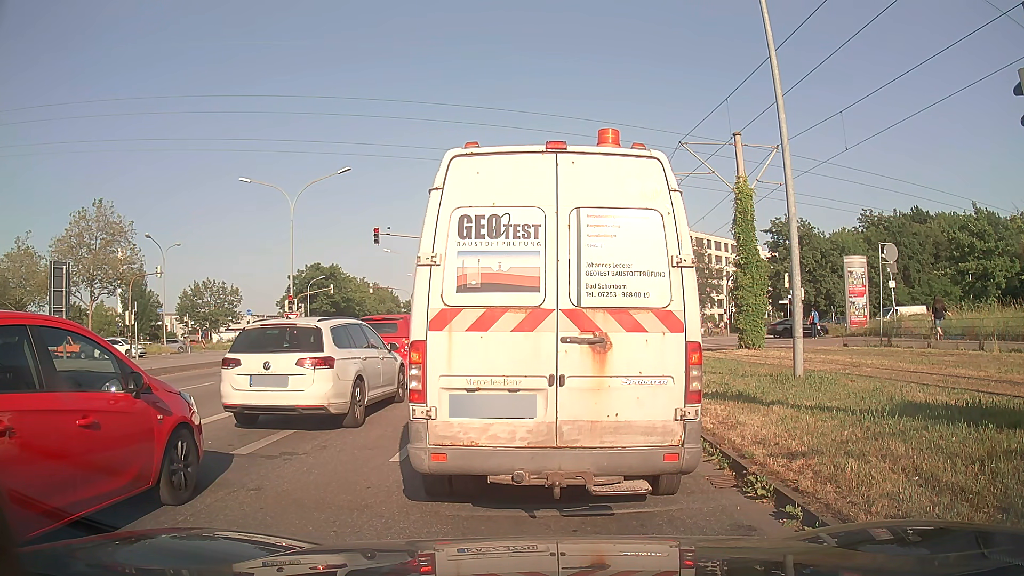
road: tertiary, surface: asphalt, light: Day
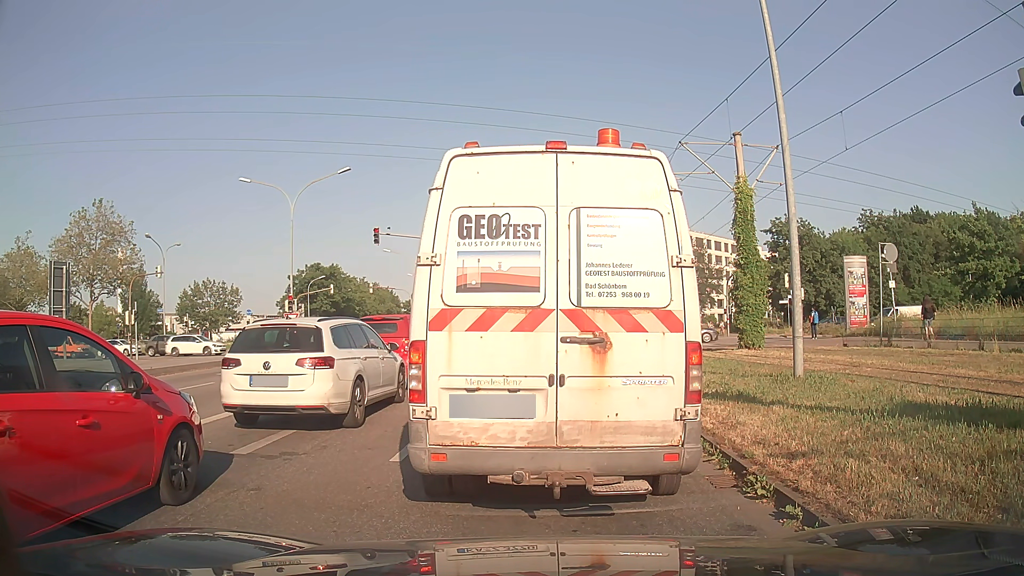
(0.0, 0.0) m; 0°
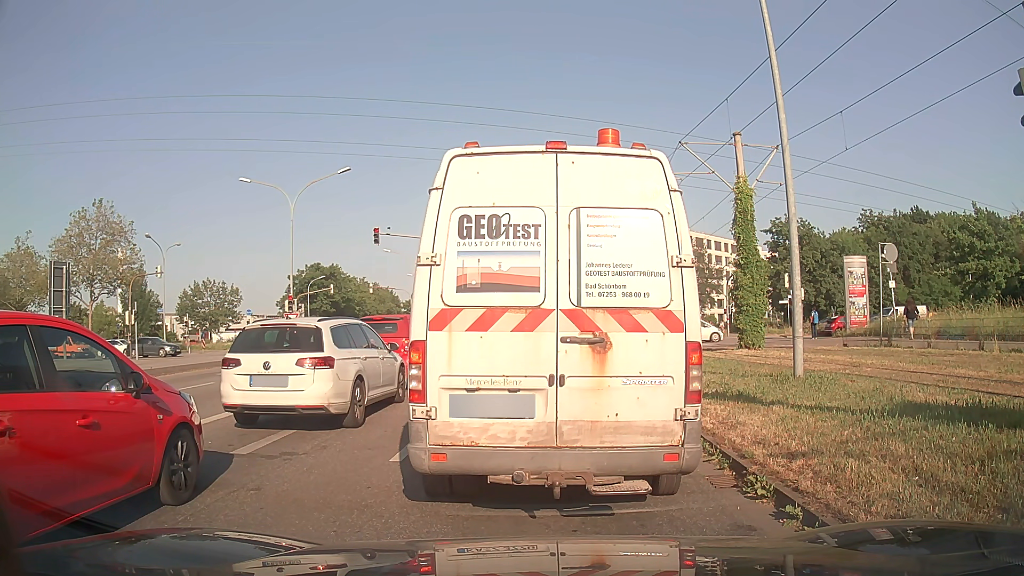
(0.0, 0.0) m; 0°
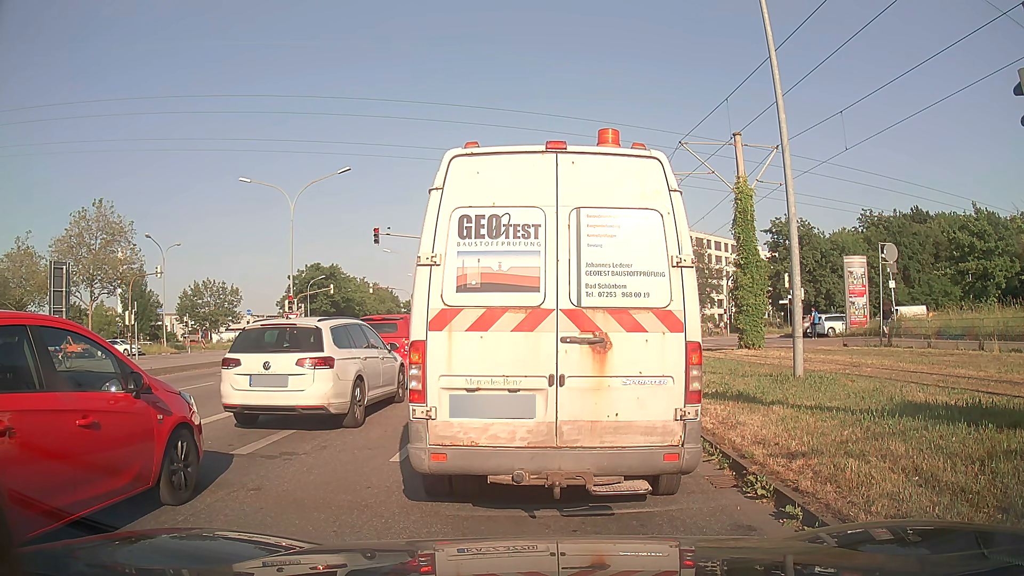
(0.0, 0.0) m; 0°
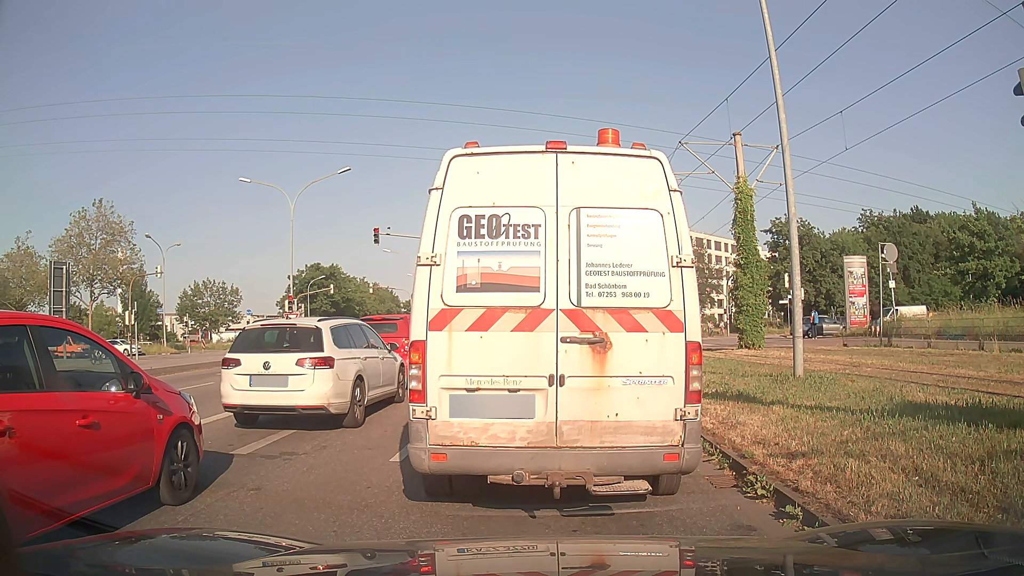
(0.0, 0.0) m; 0°
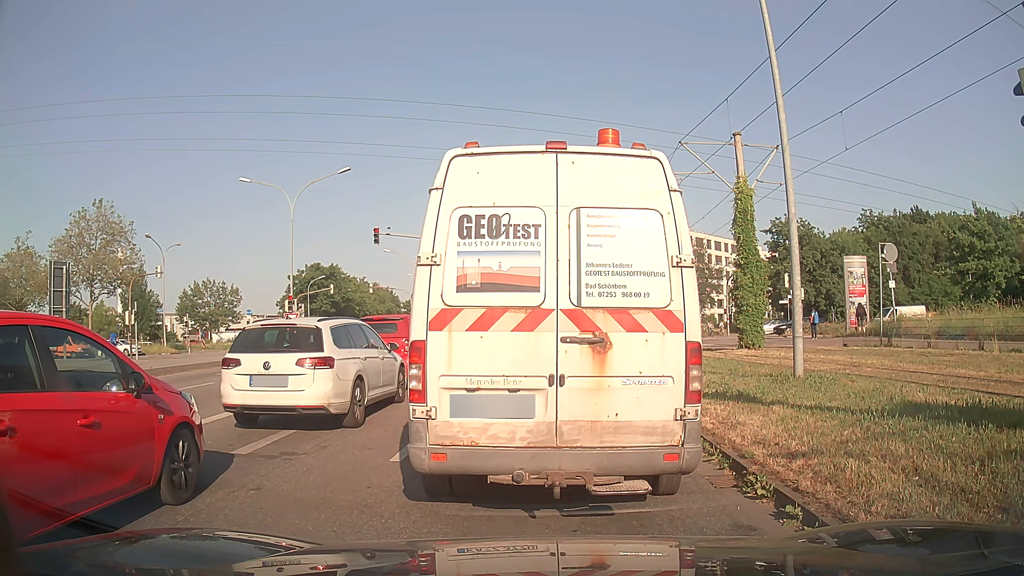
(0.0, 0.0) m; 0°
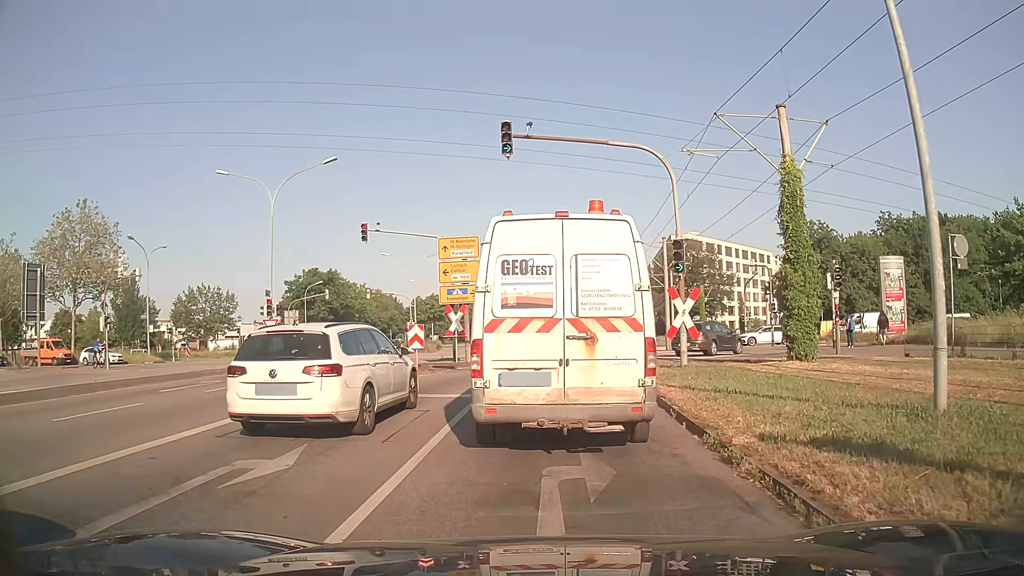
(0.0, +4.3) m; 0°
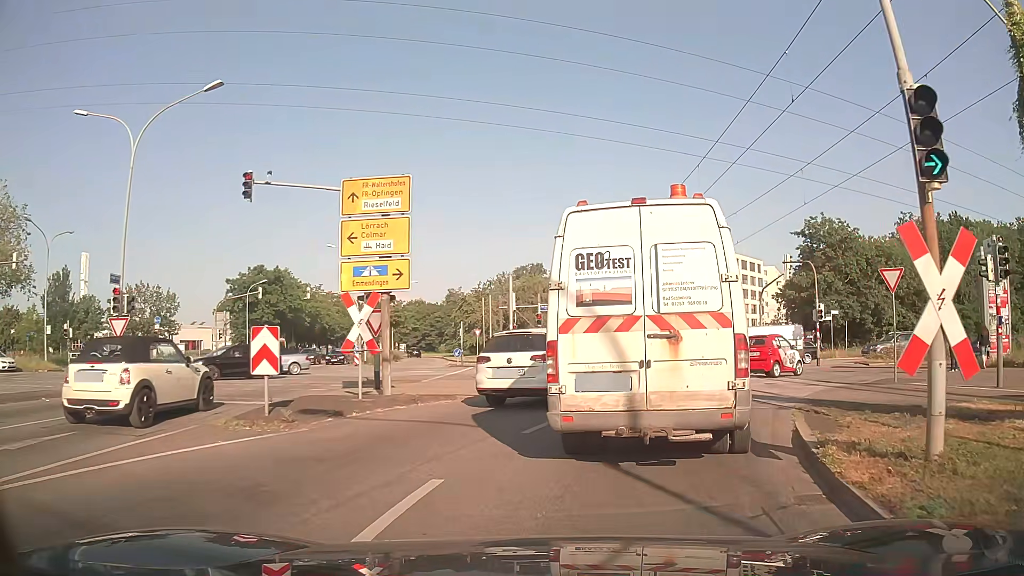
(-0.1, +11.5) m; +1°
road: tertiary_link
(+1, +10) (+6, +19) (+14, +25) (+23, +28) (+33, +29) (+43, +30) (+53, +31) (+63, +32) (+73, +32) (+83, +34) m
